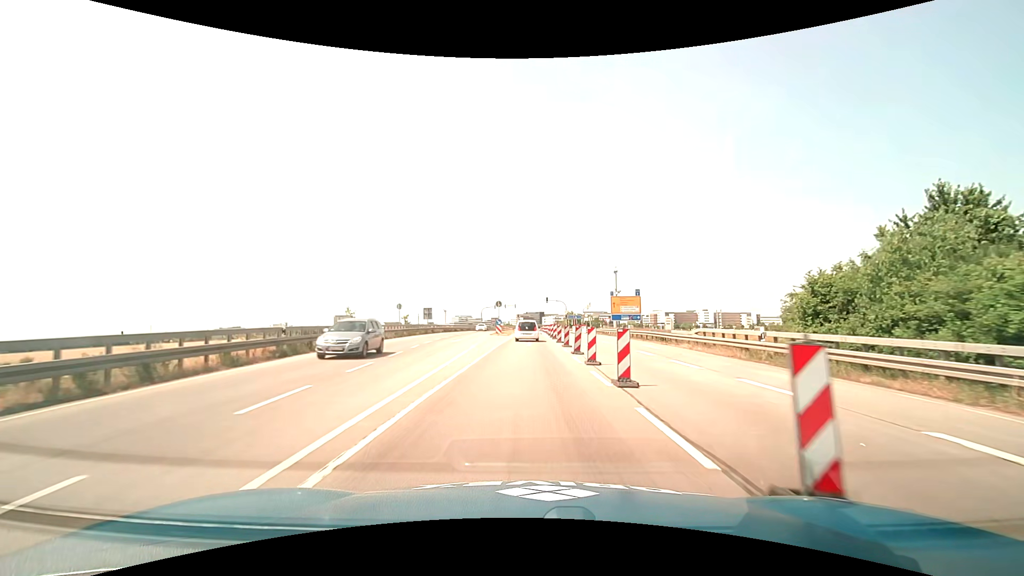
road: primary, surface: asphalt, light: Day
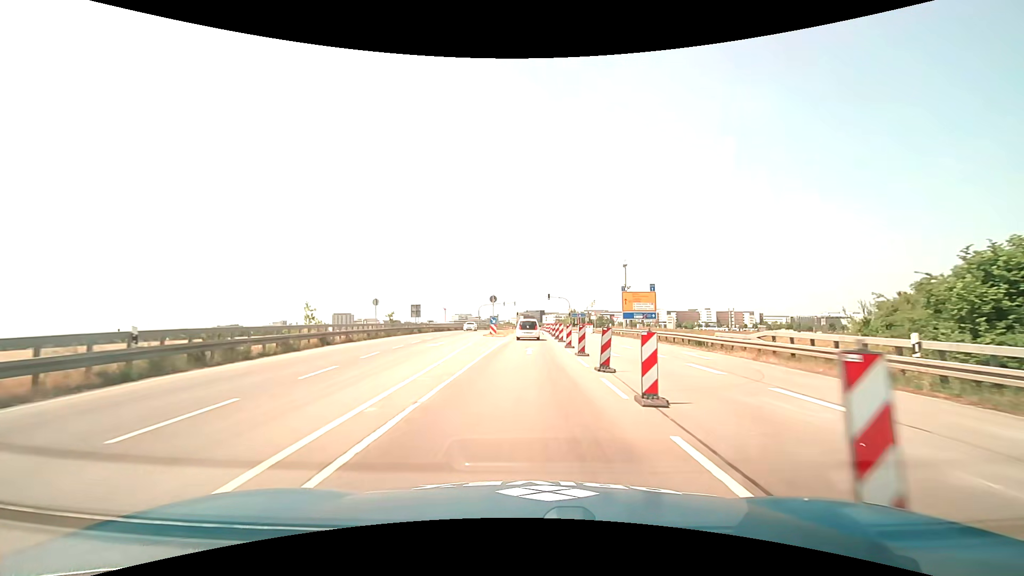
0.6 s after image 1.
(0.0, +7.7) m; 0°
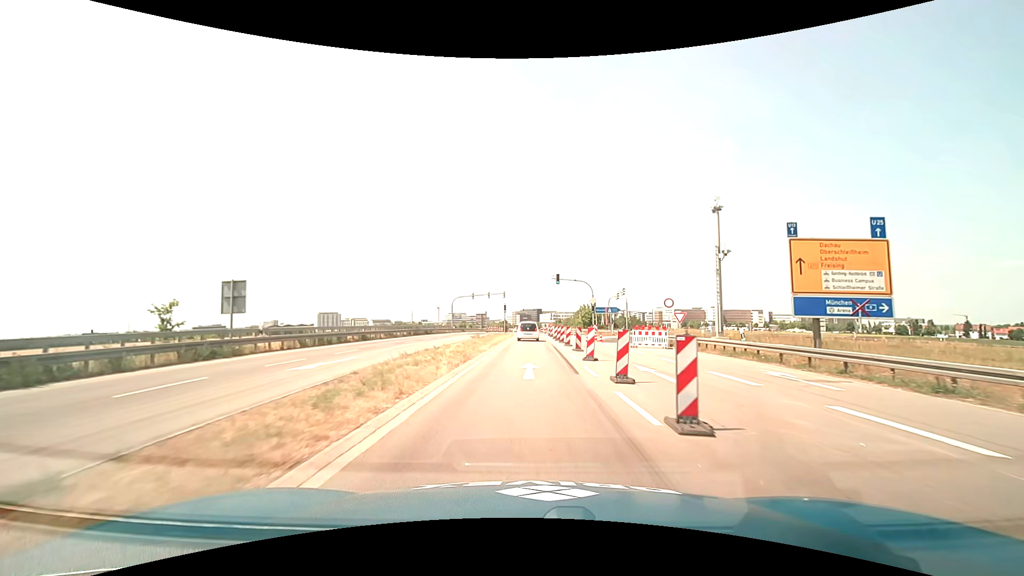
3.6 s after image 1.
(+0.1, +38.1) m; 0°
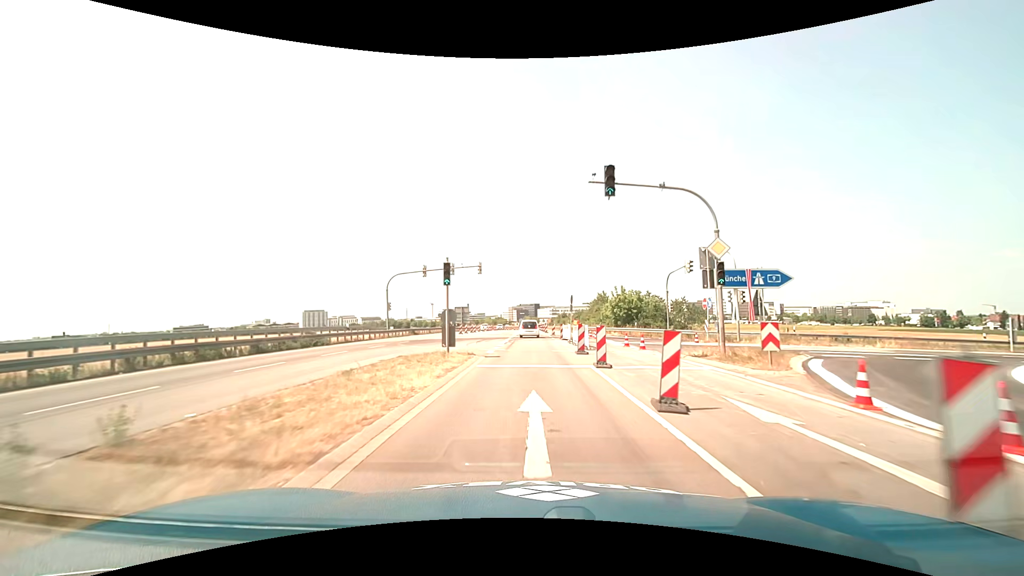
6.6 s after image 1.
(+0.2, +37.5) m; 0°
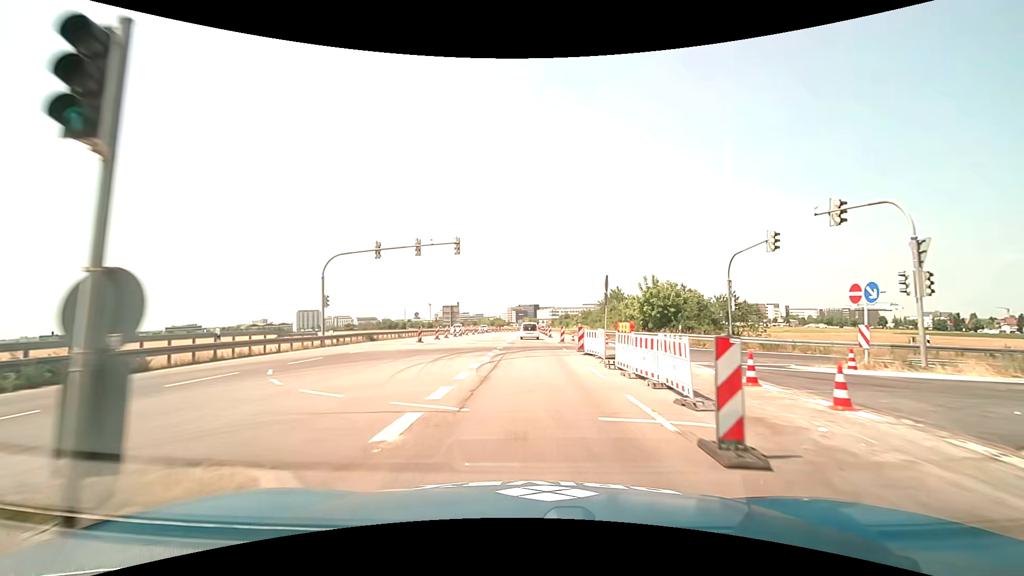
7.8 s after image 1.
(0.0, +14.8) m; 0°
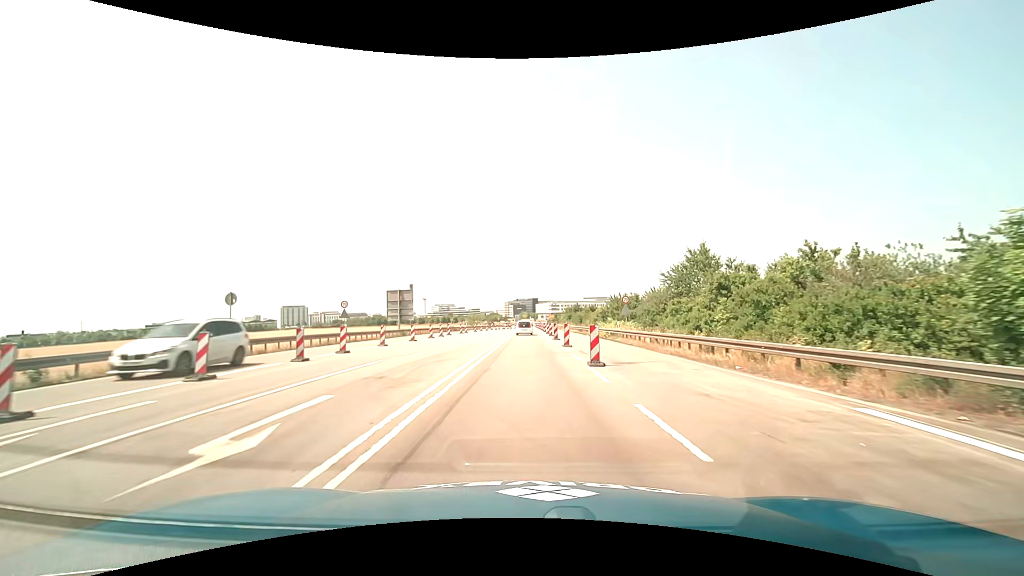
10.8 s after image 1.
(+0.2, +37.1) m; 0°
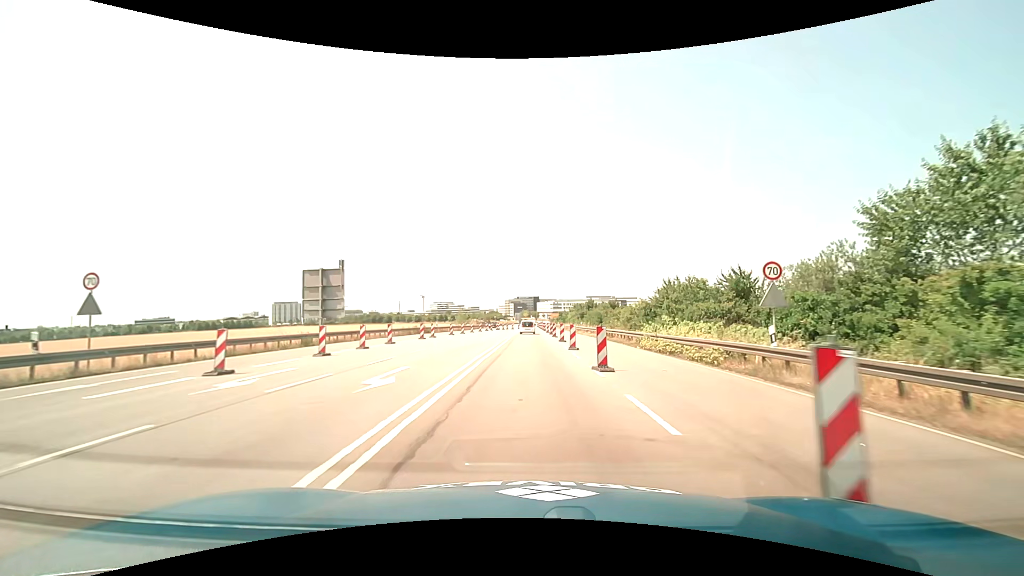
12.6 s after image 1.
(0.0, +22.8) m; 0°
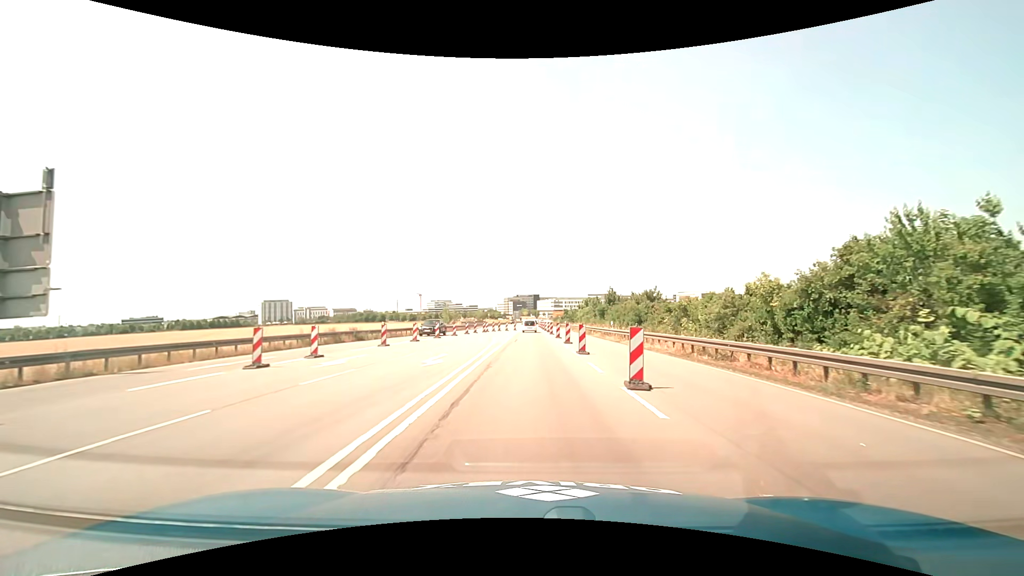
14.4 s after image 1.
(0.0, +23.1) m; 0°
(0, +10) (0, +20) (0, +30) (0, +40) (0, +50) (0, +60) (+1, +70) (+1, +80) (+1, +90) (0, +100) m
